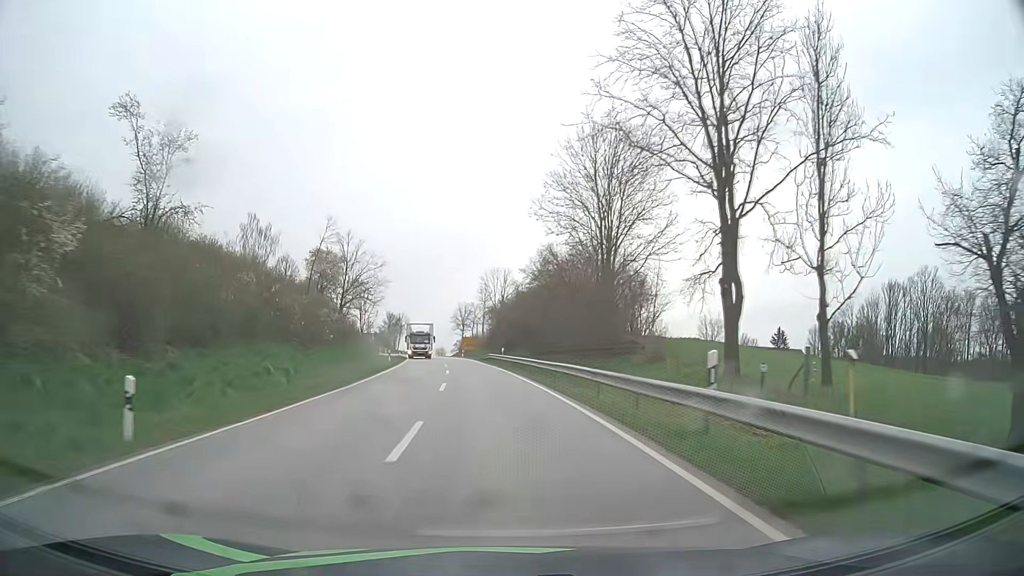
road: secondary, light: Day
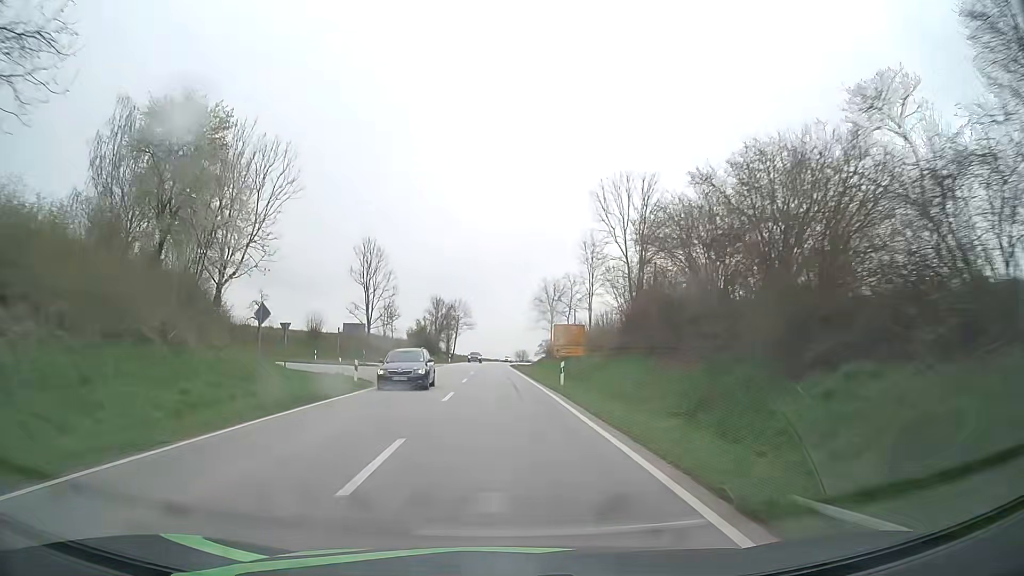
(-4.3, +62.0) m; -7°
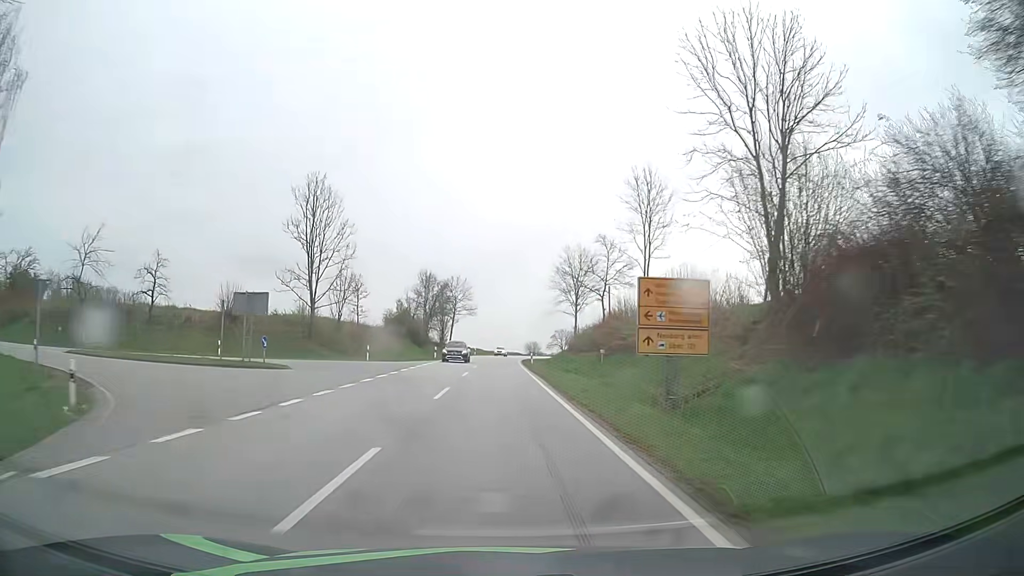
(-0.1, +25.6) m; 0°
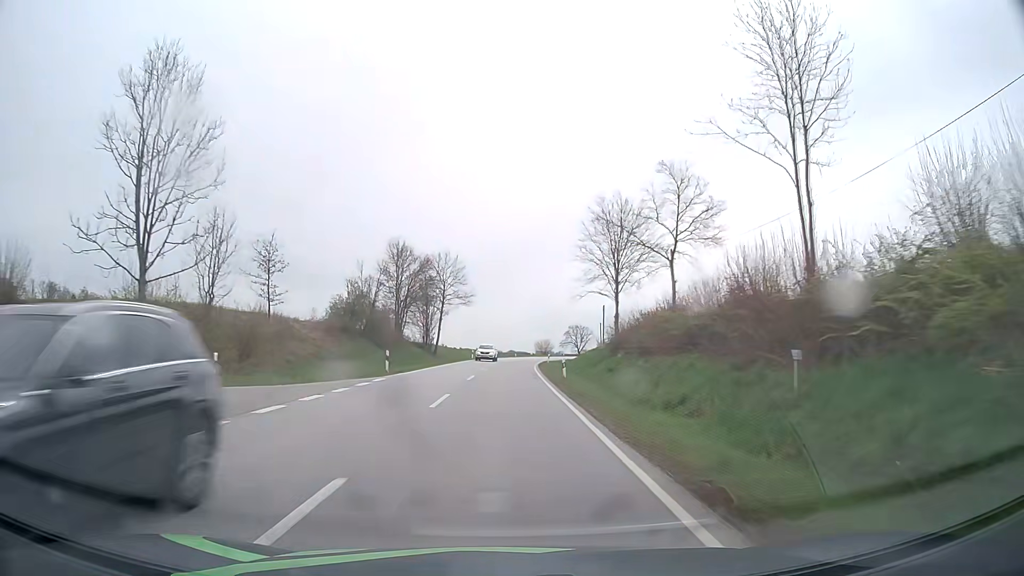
(-0.1, +26.1) m; -1°
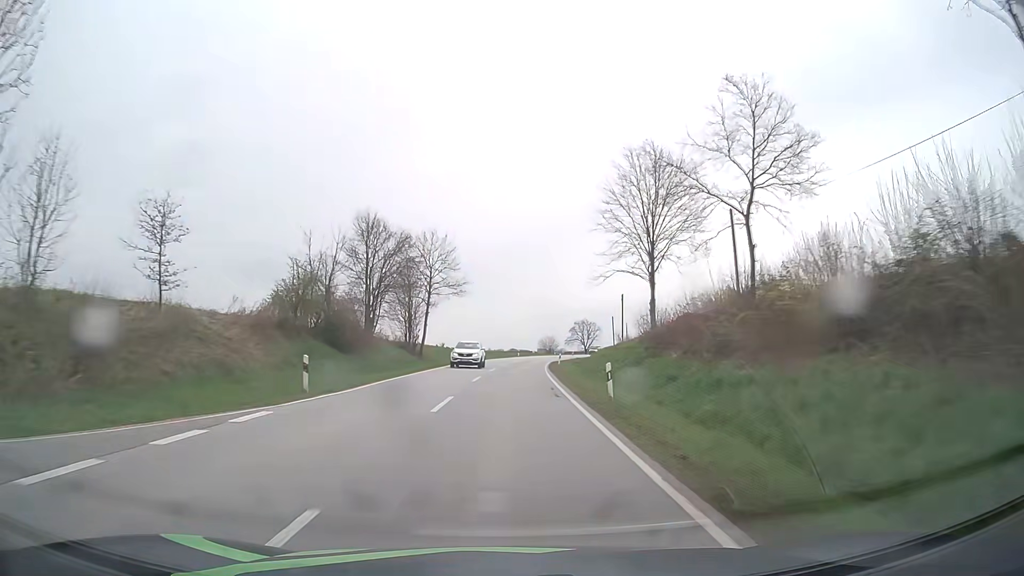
(0.0, +13.2) m; 0°
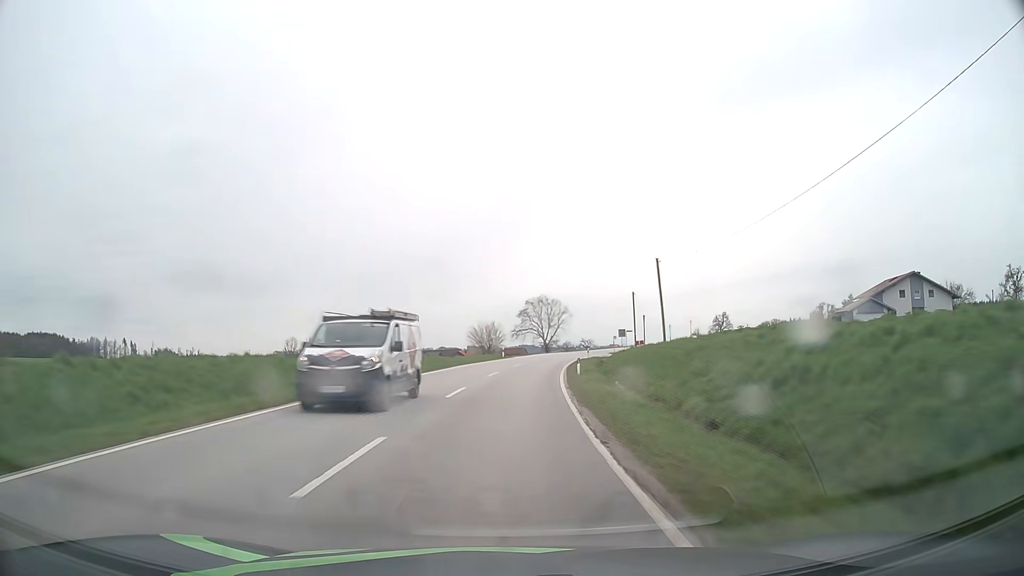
(+2.9, +67.5) m; +6°
(0, +10) (0, +20) (+1, +30) (+2, +40) (+3, +50) (+4, +60) (+6, +70) (+8, +79) (+10, +89) (+13, +99) m
